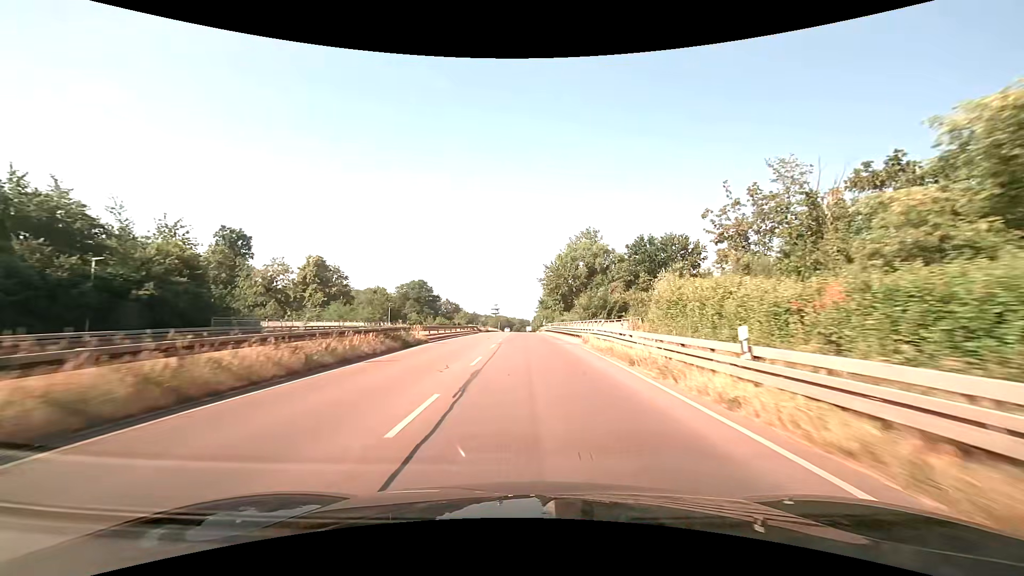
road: trunk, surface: asphalt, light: Day
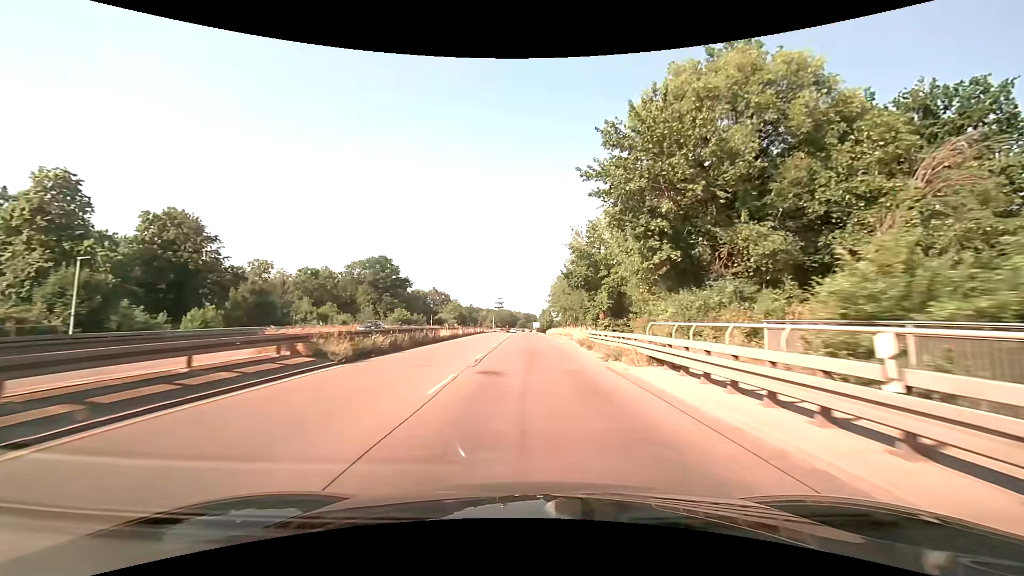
(-0.6, +59.9) m; -1°
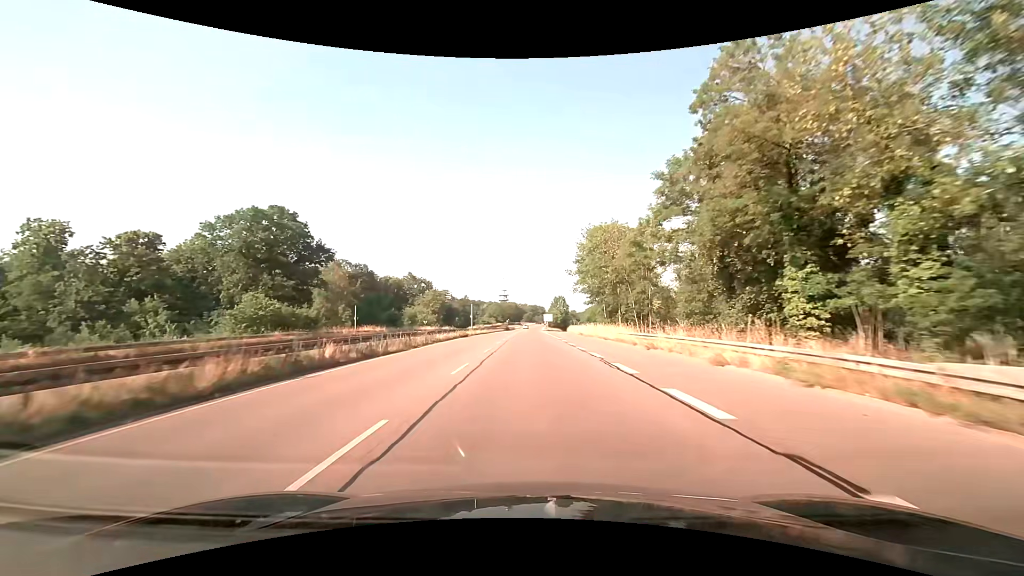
(-0.2, +59.9) m; 0°
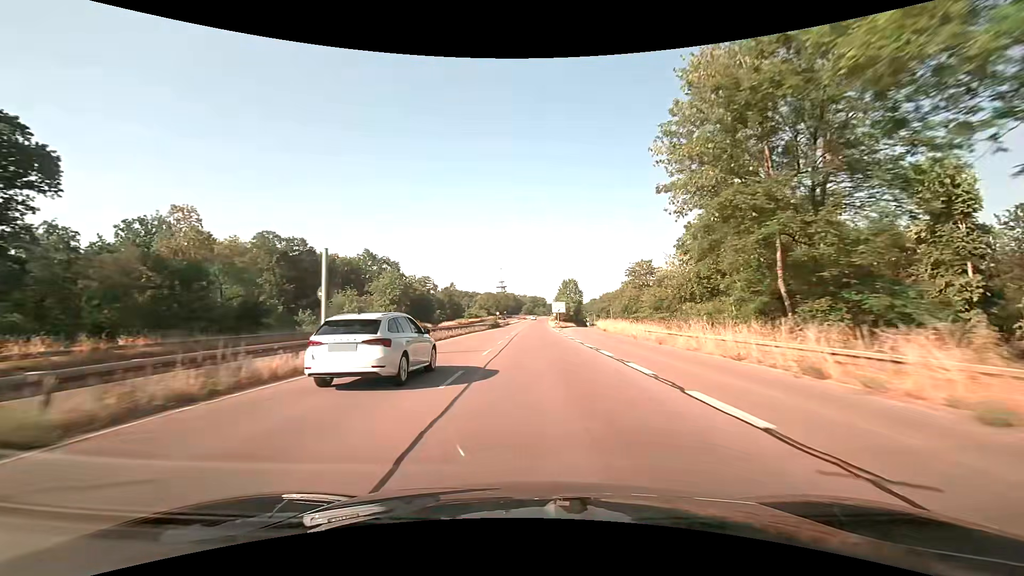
(-0.6, +48.4) m; -1°
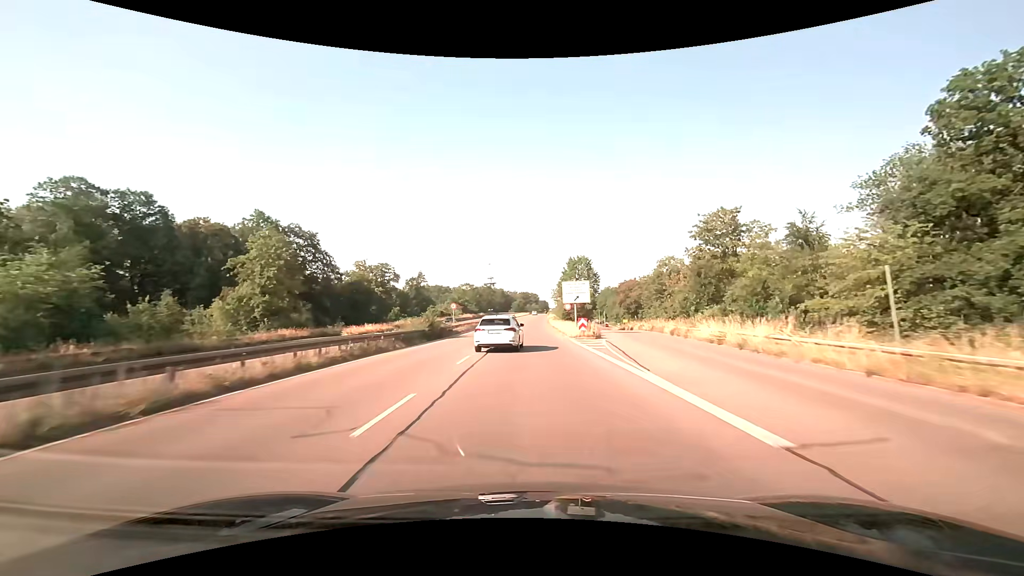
(+0.7, +49.1) m; +1°
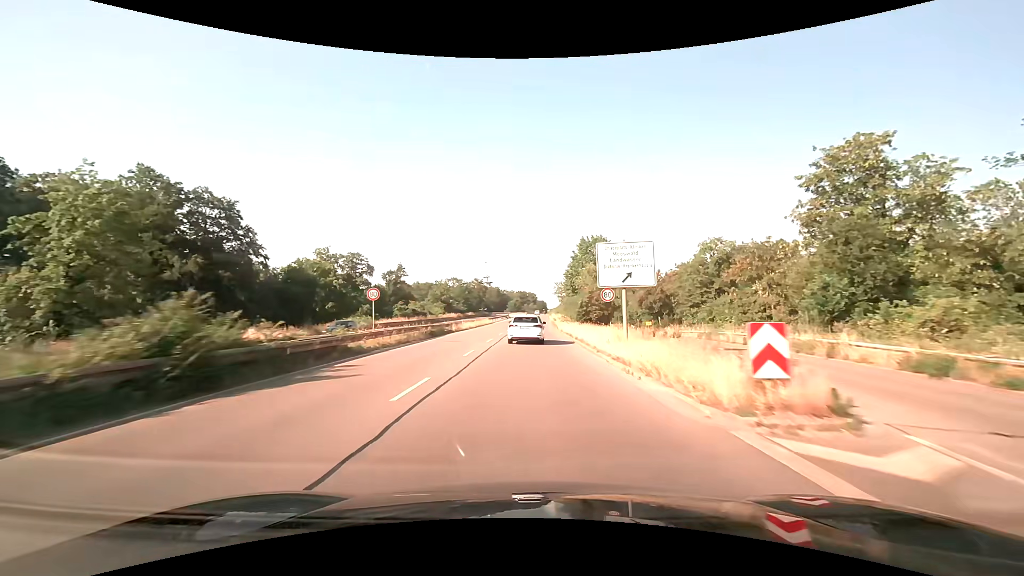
(+0.1, +24.9) m; 0°
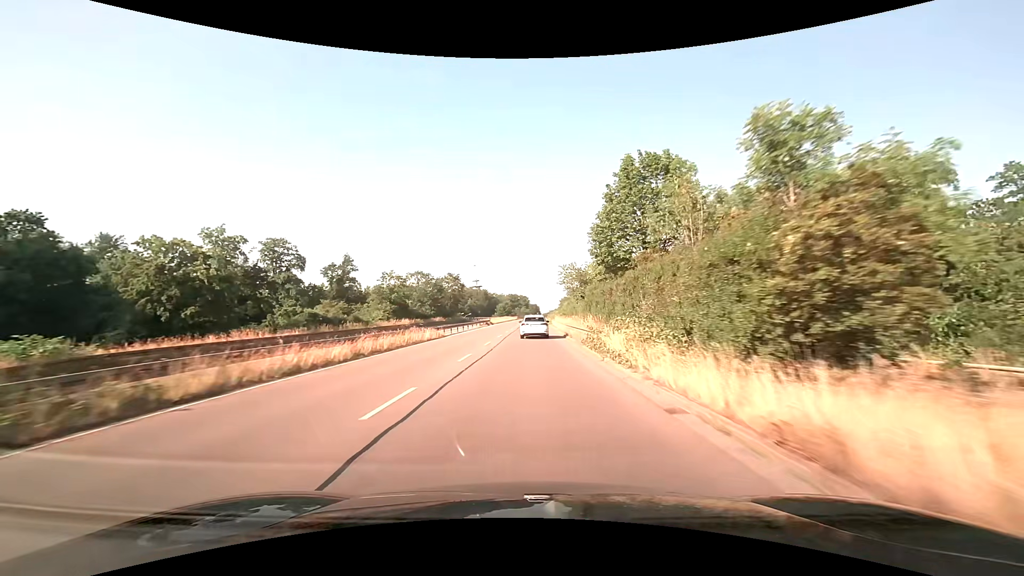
(+0.2, +37.5) m; +1°
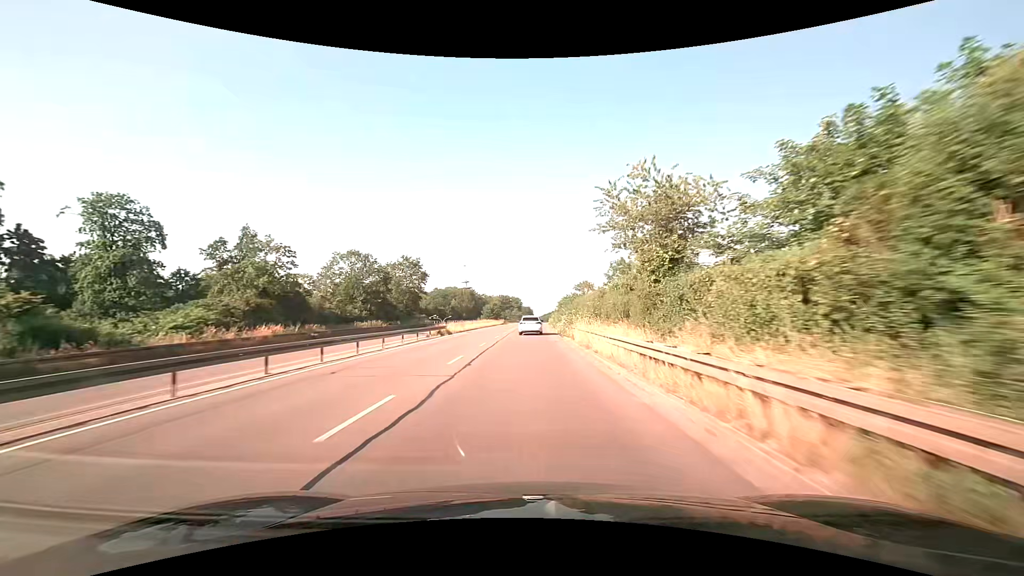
(+0.3, +37.4) m; +1°
(0, +10) (0, +20) (0, +30) (0, +40) (0, +50) (+1, +60) (+1, +70) (+1, +80) (+2, +90) (+2, +100) m
